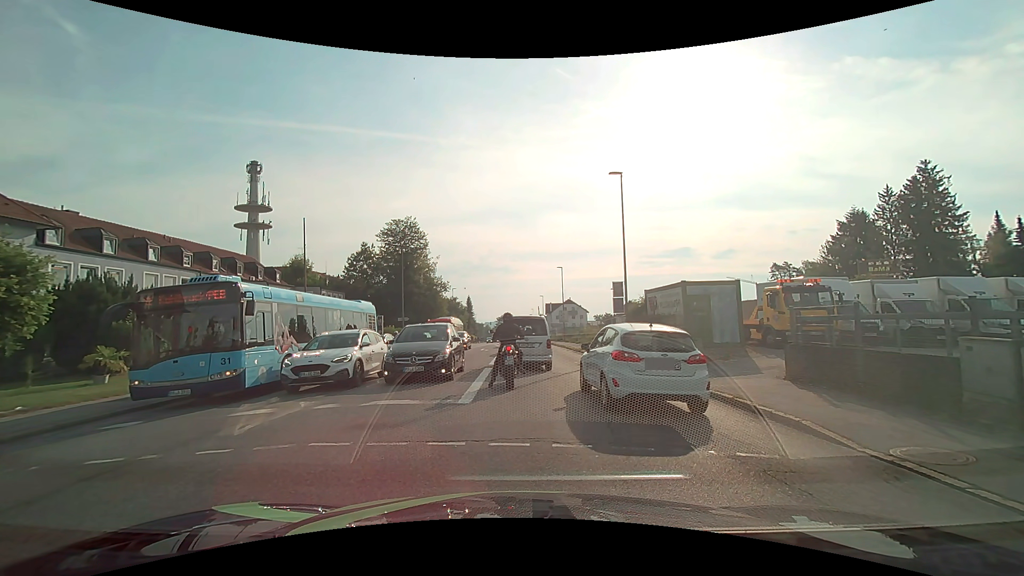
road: tertiary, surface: asphalt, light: Day
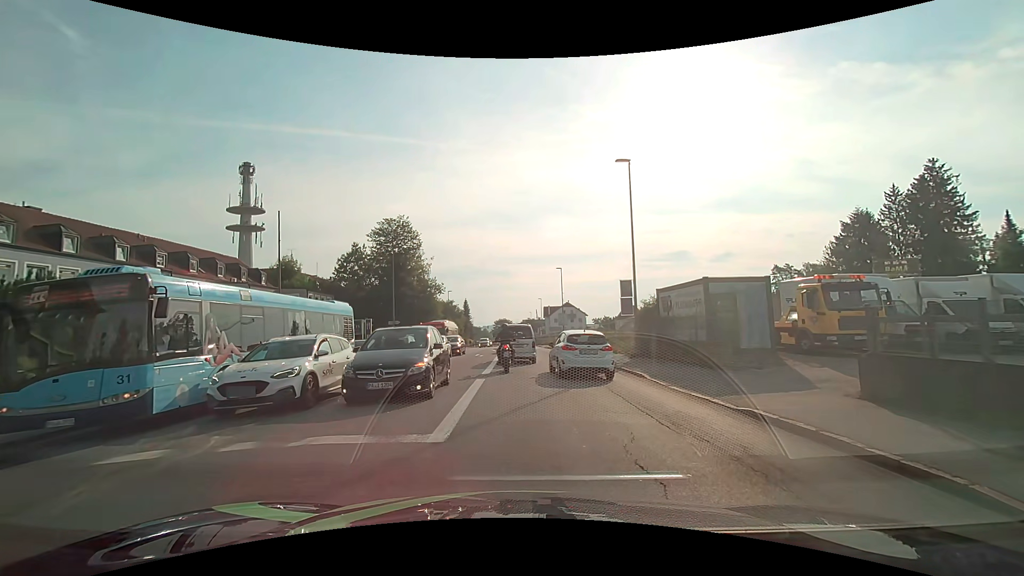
(0.0, +3.1) m; 0°
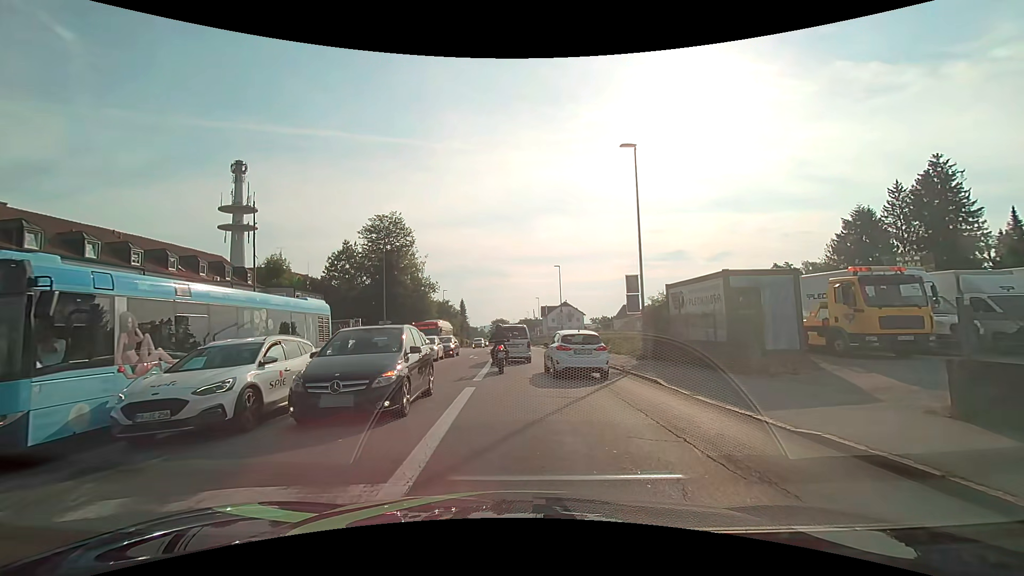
(0.0, +2.2) m; 0°
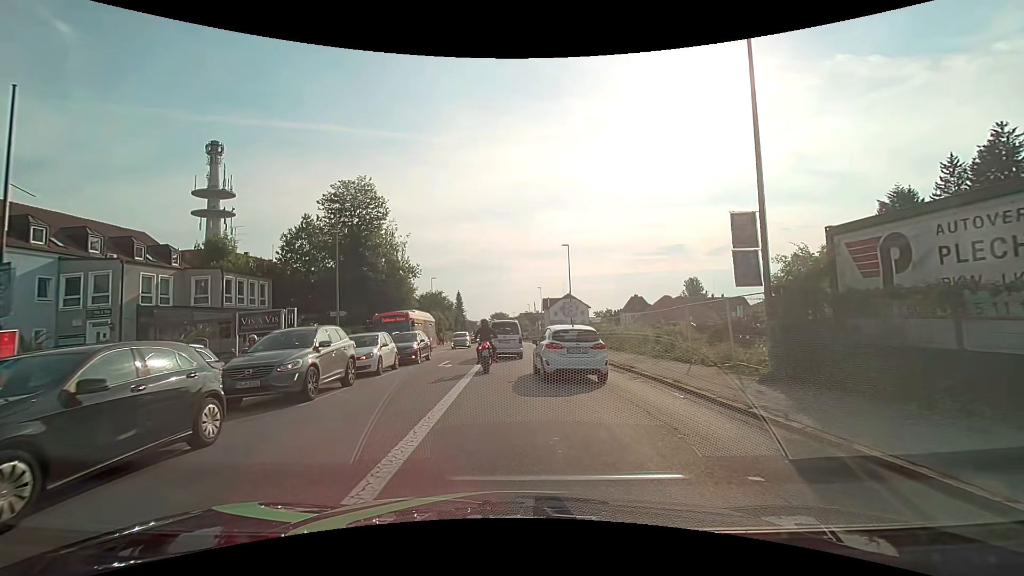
(+0.1, +11.9) m; 0°
(0, +10) (0, +20) (-1, +30) (-1, +40) (-1, +50) (0, +60) (-1, +70) (-1, +80) (-2, +90) (-2, +100) m
